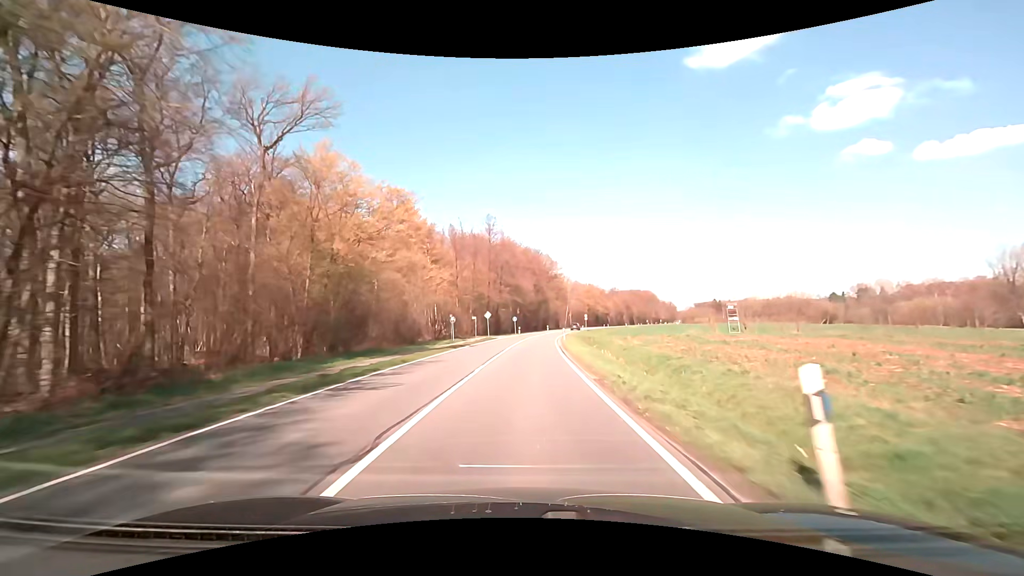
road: primary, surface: asphalt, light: Day
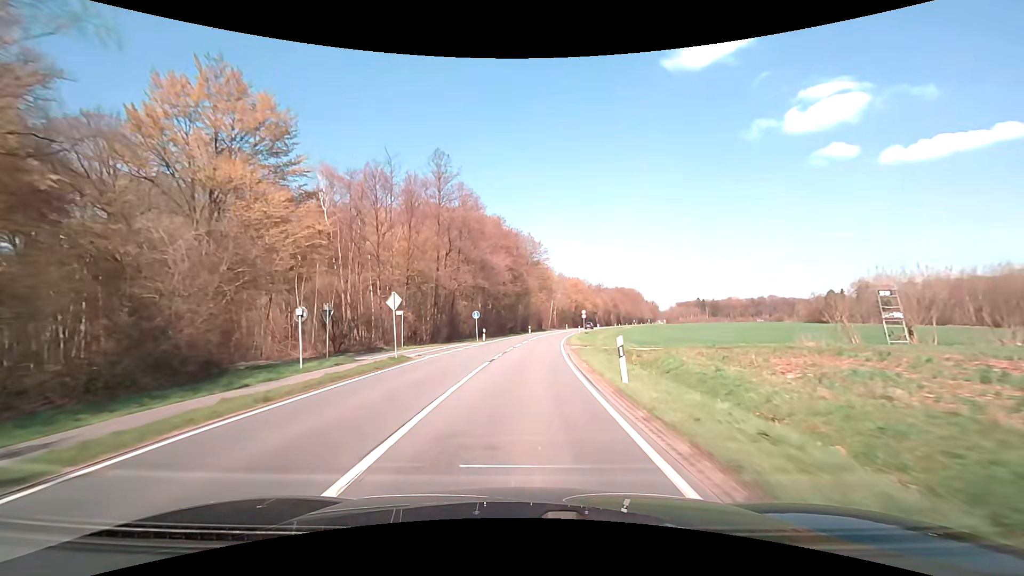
(+0.6, +32.5) m; +3°
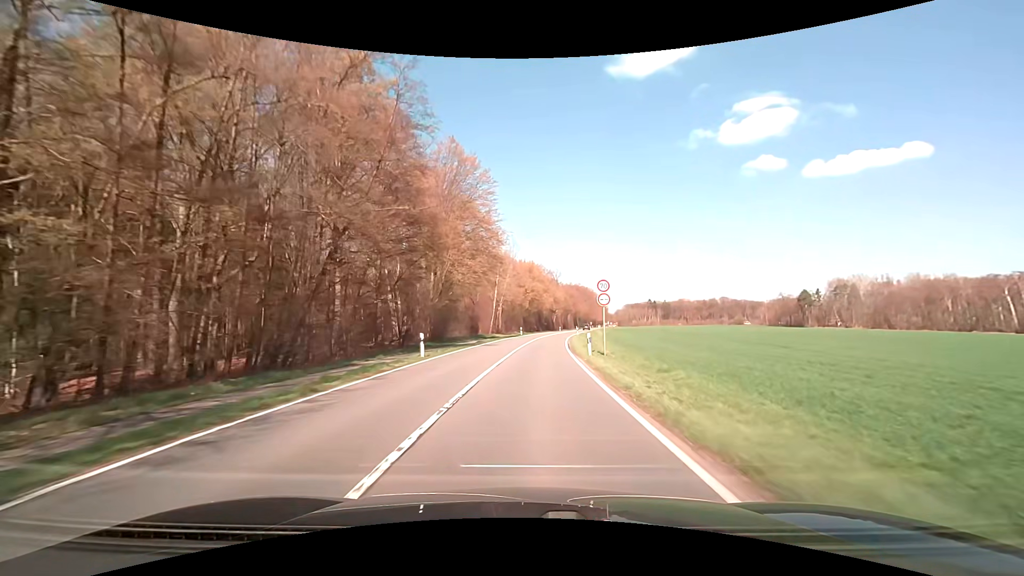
(+2.5, +54.0) m; +6°
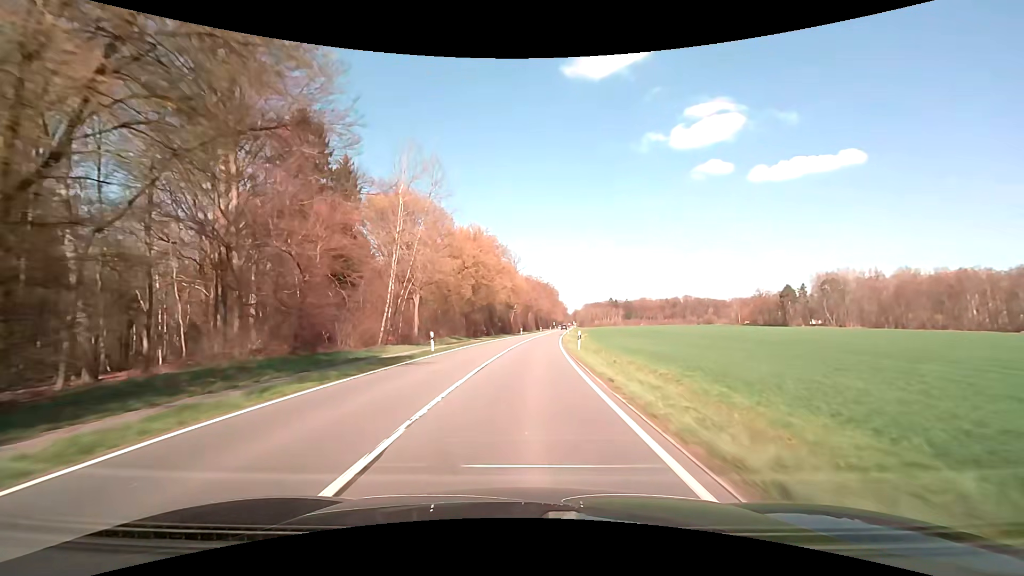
(+2.0, +43.0) m; +5°
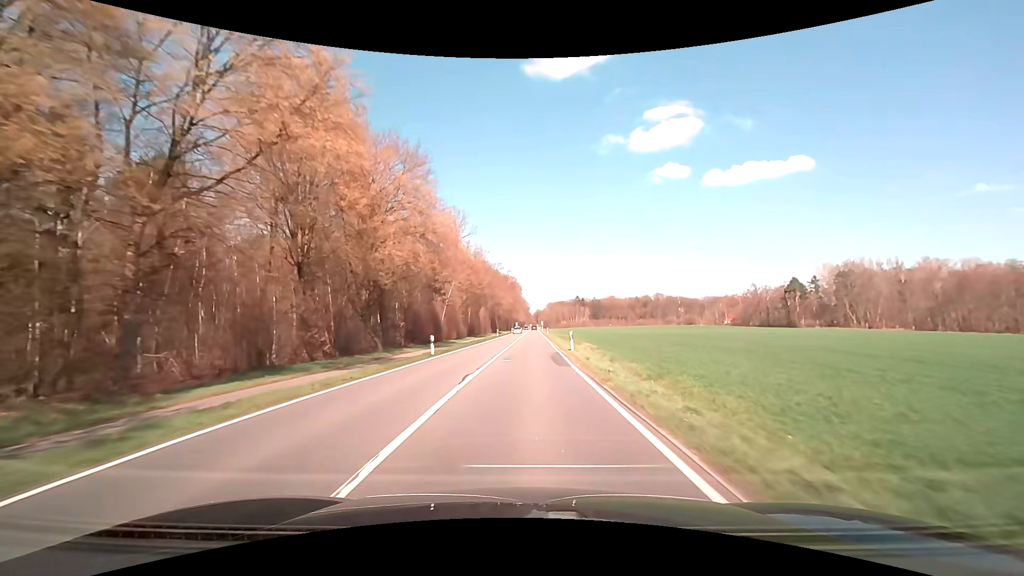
(+2.3, +53.6) m; +5°
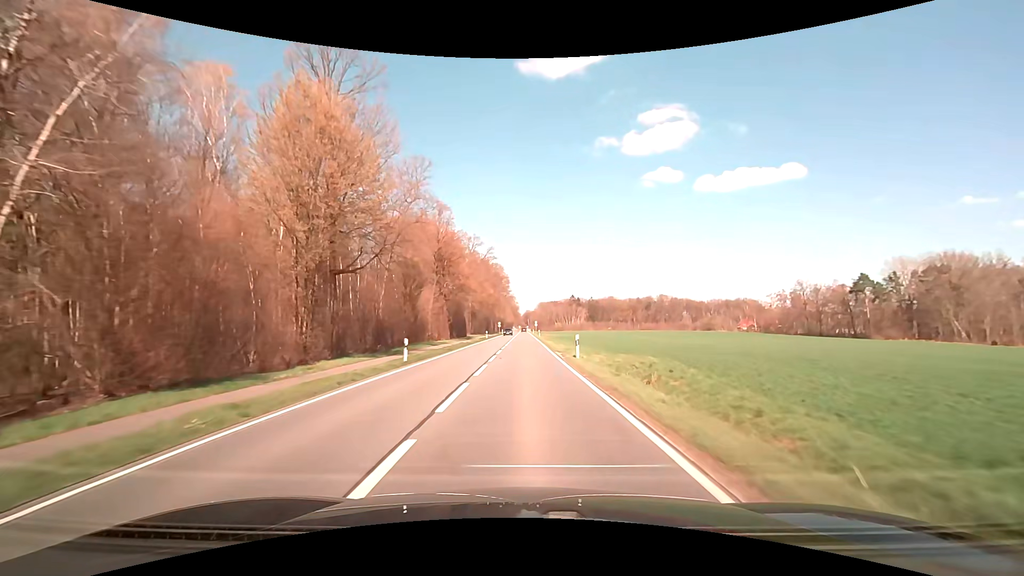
(+0.7, +53.5) m; +1°
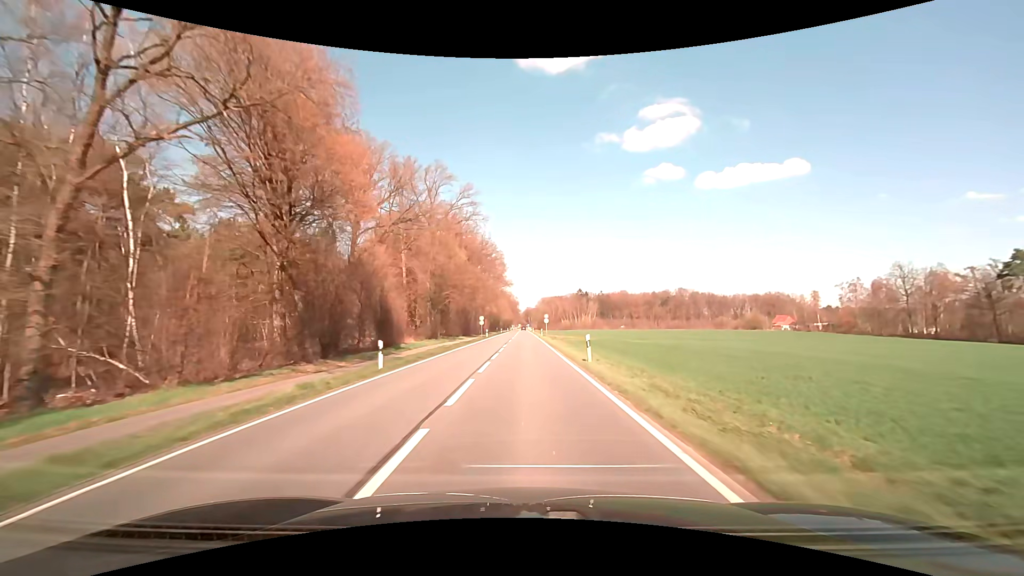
(-0.1, +53.5) m; 0°
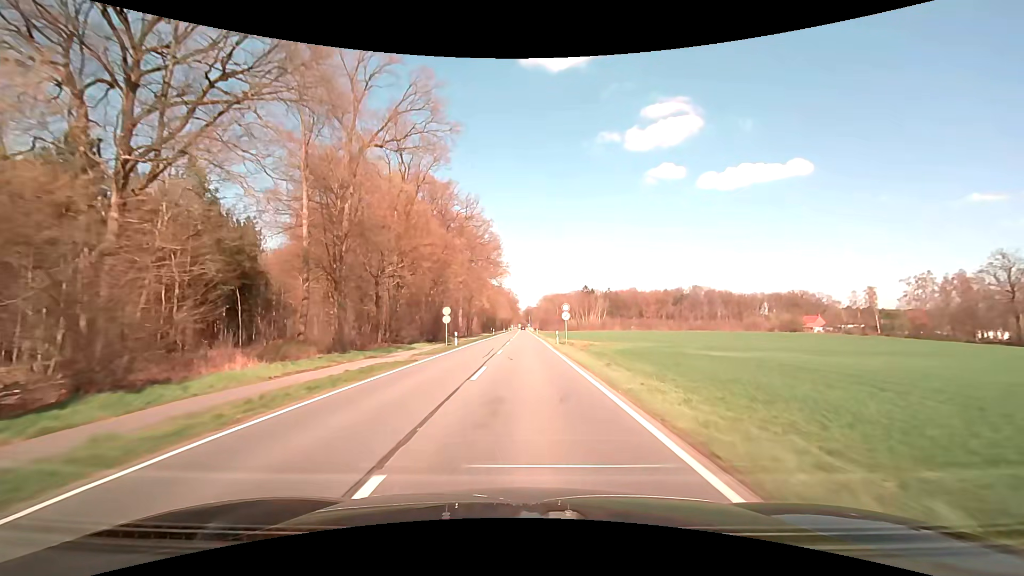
(0.0, +32.1) m; 0°
(0, +10) (0, +20) (0, +30) (0, +40) (0, +50) (0, +60) (0, +70) (0, +80) (0, +90) (0, +100) m
